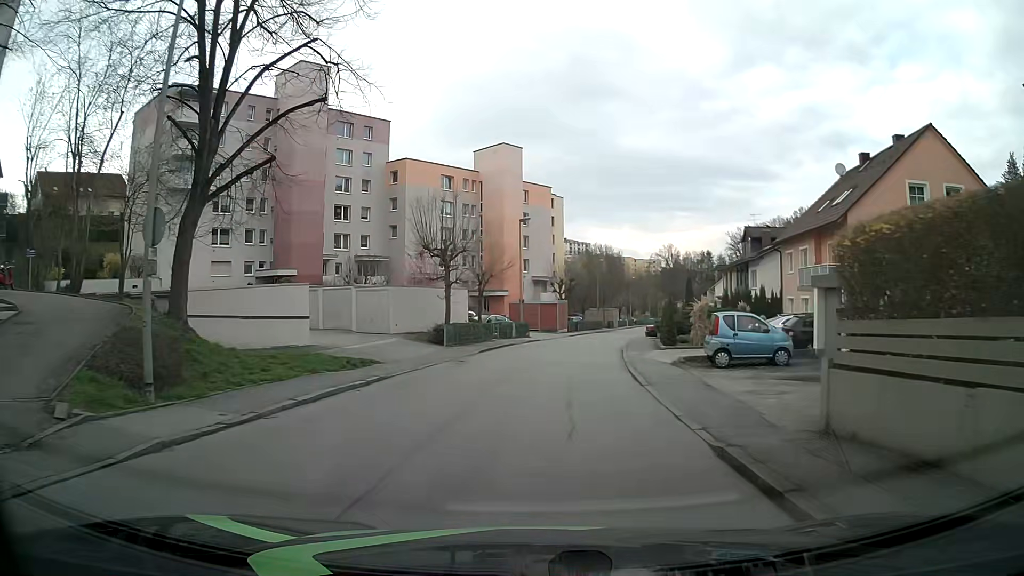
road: residential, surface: asphalt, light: Day
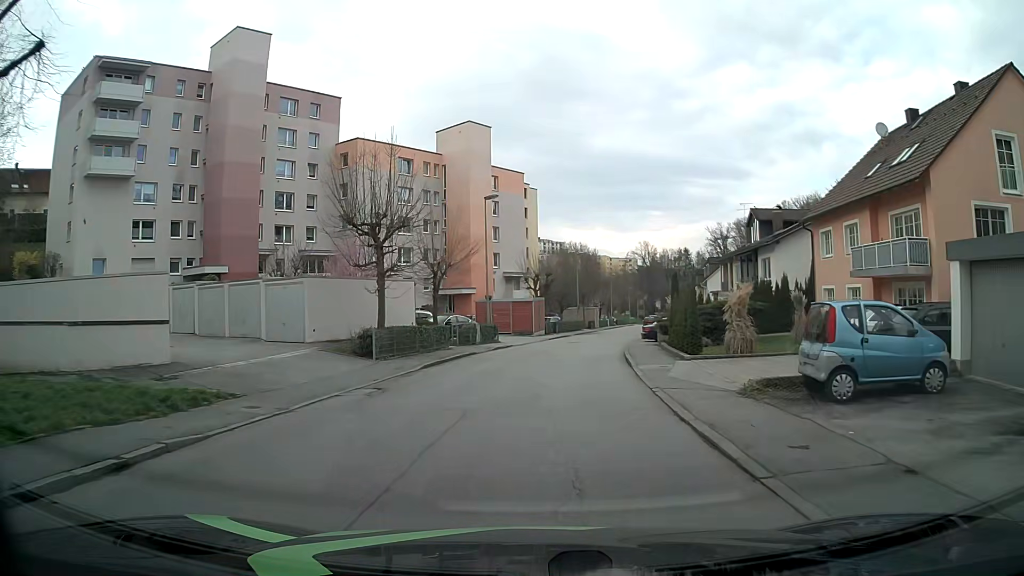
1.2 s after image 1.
(+0.2, +8.9) m; +2°
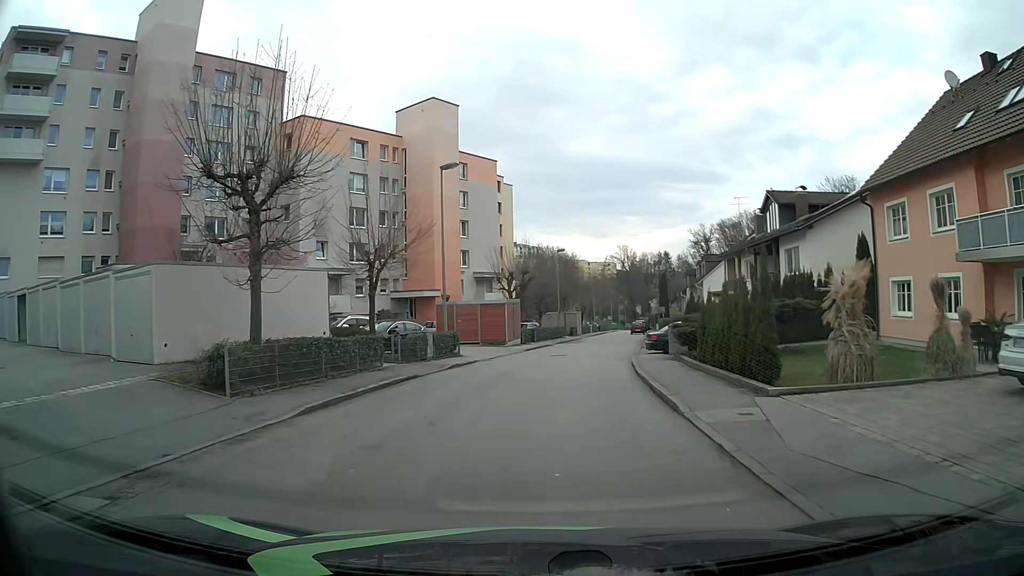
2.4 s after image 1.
(+0.2, +8.9) m; +2°
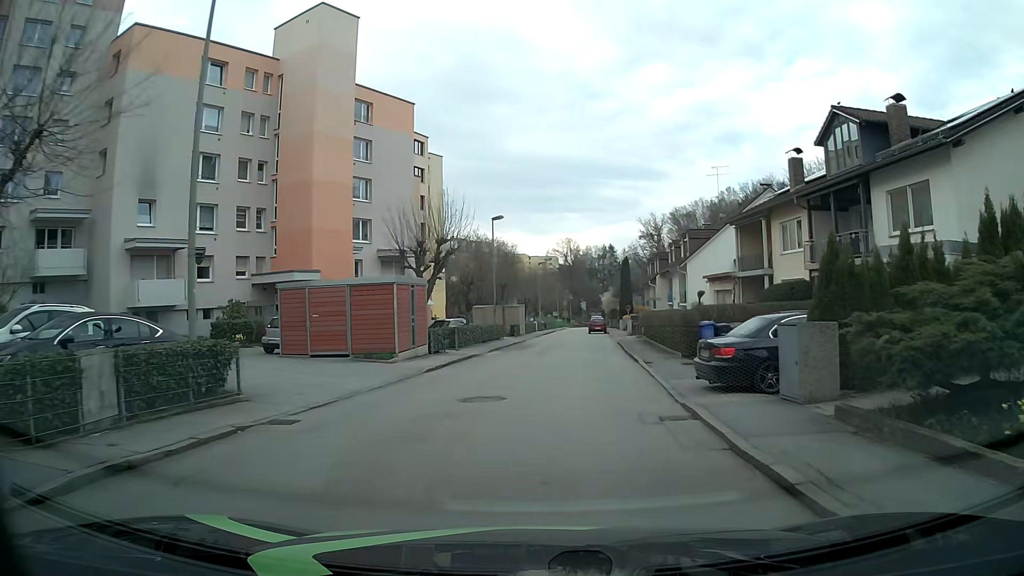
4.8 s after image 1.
(+0.8, +17.8) m; +6°
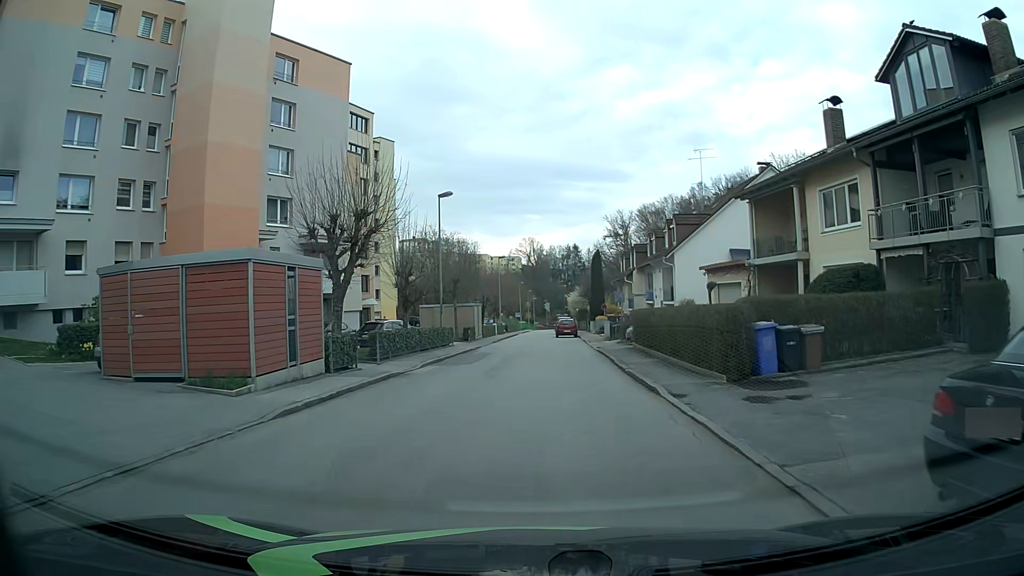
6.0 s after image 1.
(+0.2, +8.9) m; +3°
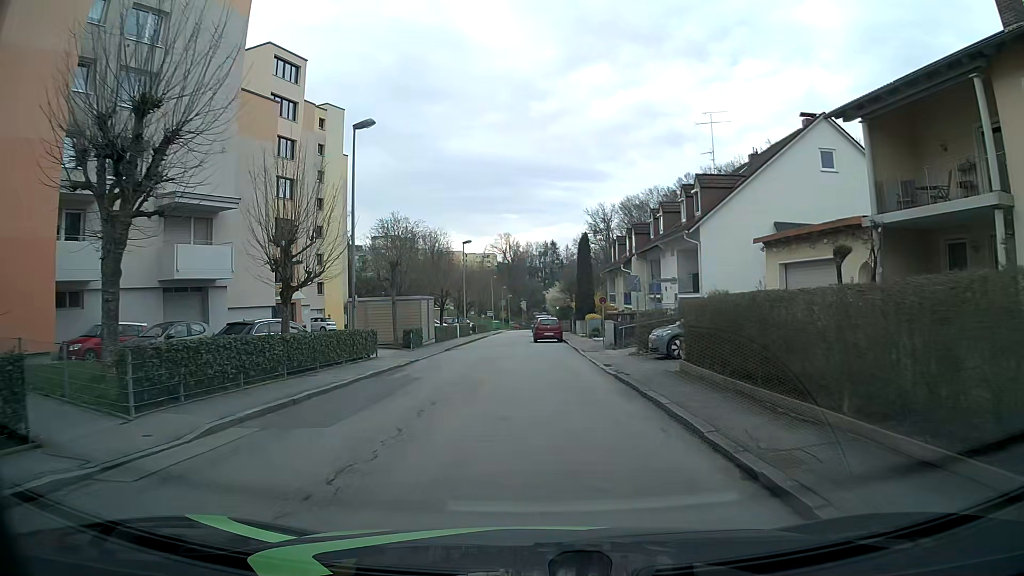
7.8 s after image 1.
(+0.3, +13.4) m; +2°
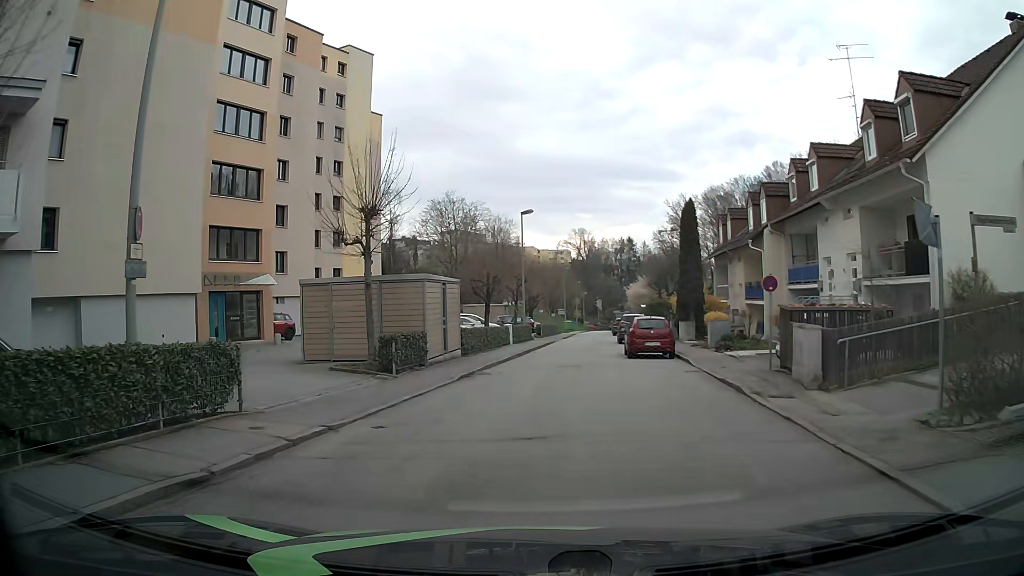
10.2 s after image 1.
(-0.5, +15.8) m; -7°
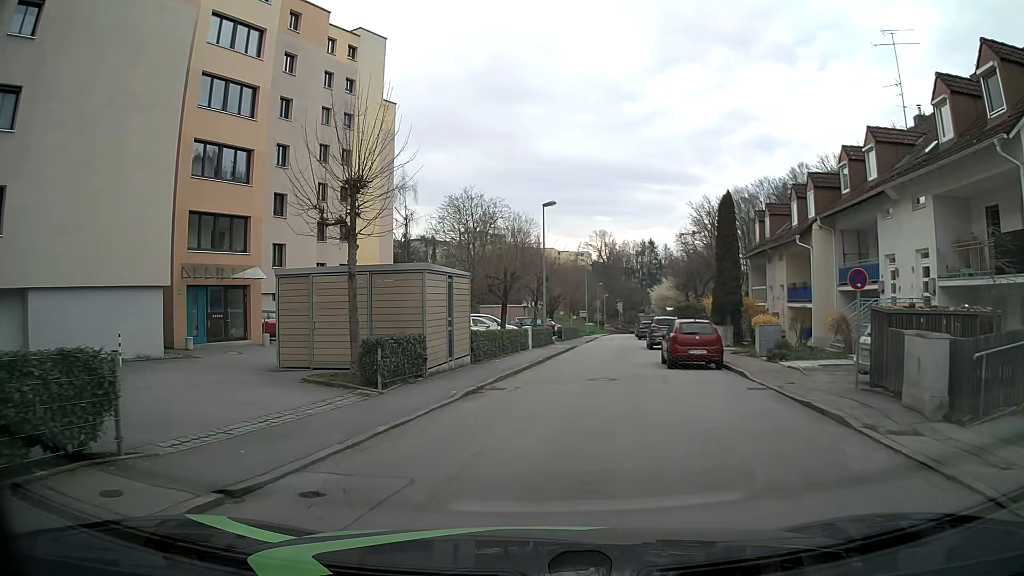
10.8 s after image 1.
(0.0, +3.7) m; -1°
(0, +10) (+1, +20) (+2, +30) (+4, +40) (+5, +50) (+6, +60) (+7, +70) (+9, +79) (+10, +89) (+12, +99) m
